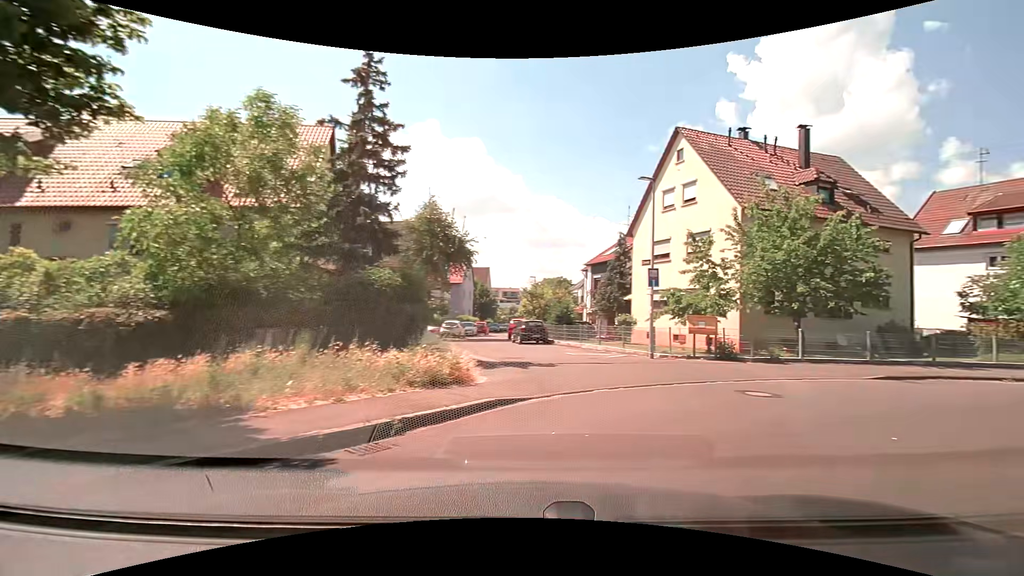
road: residential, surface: asphalt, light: Day
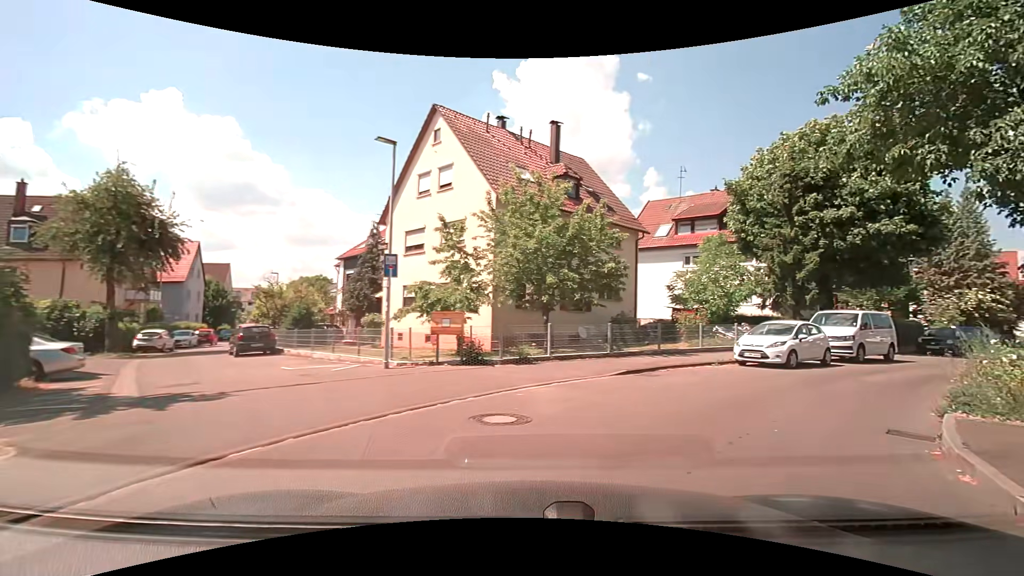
(+0.9, +3.7) m; +26°
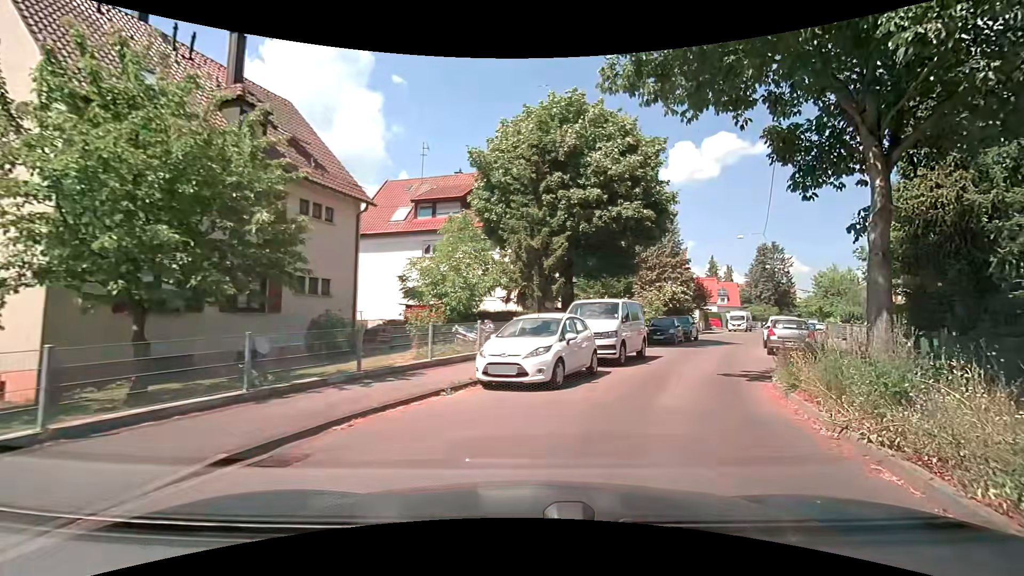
(+2.1, +7.4) m; +28°
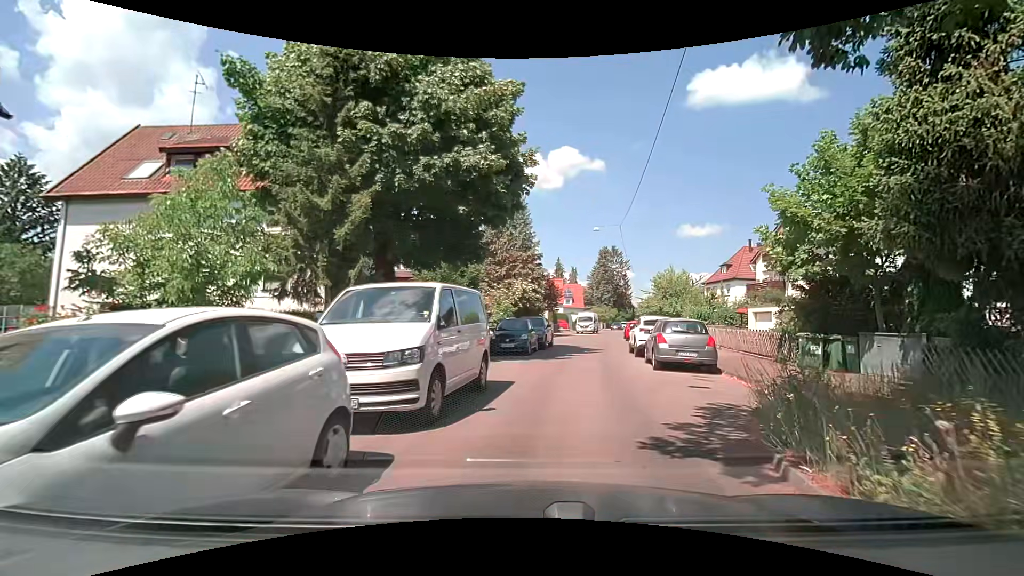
(+1.4, +7.8) m; +17°
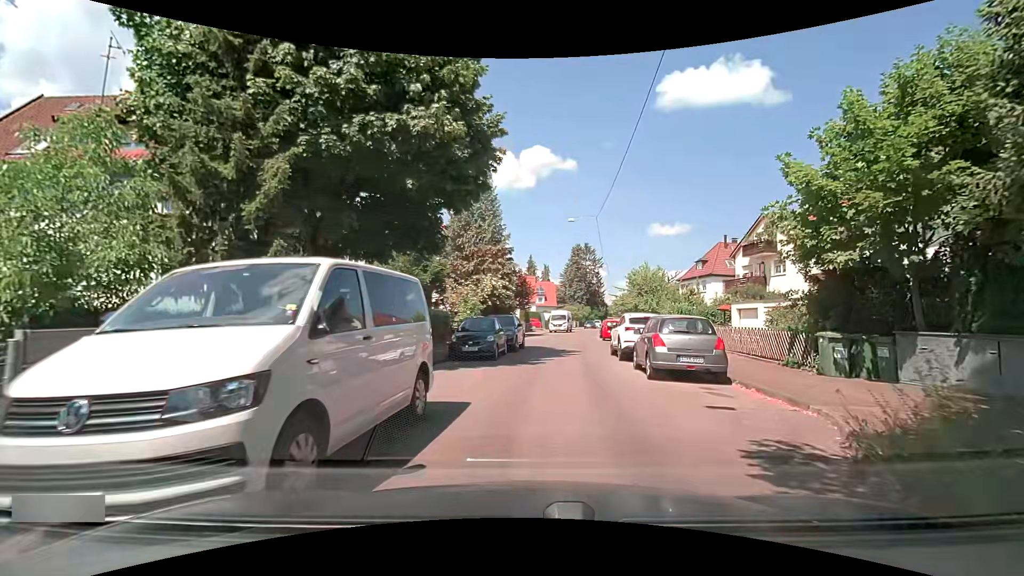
(+0.1, +3.0) m; +4°
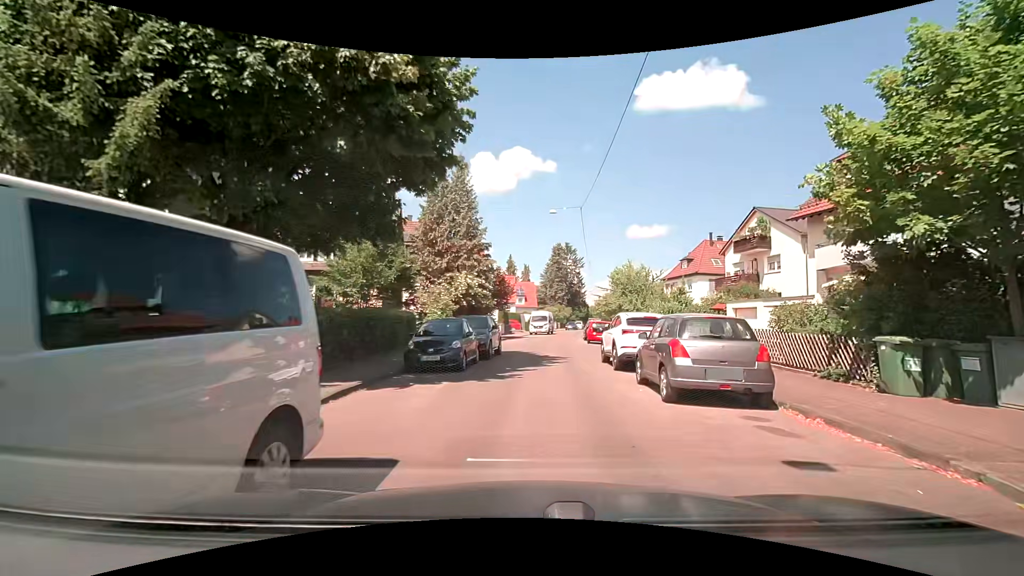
(+0.1, +3.2) m; +2°
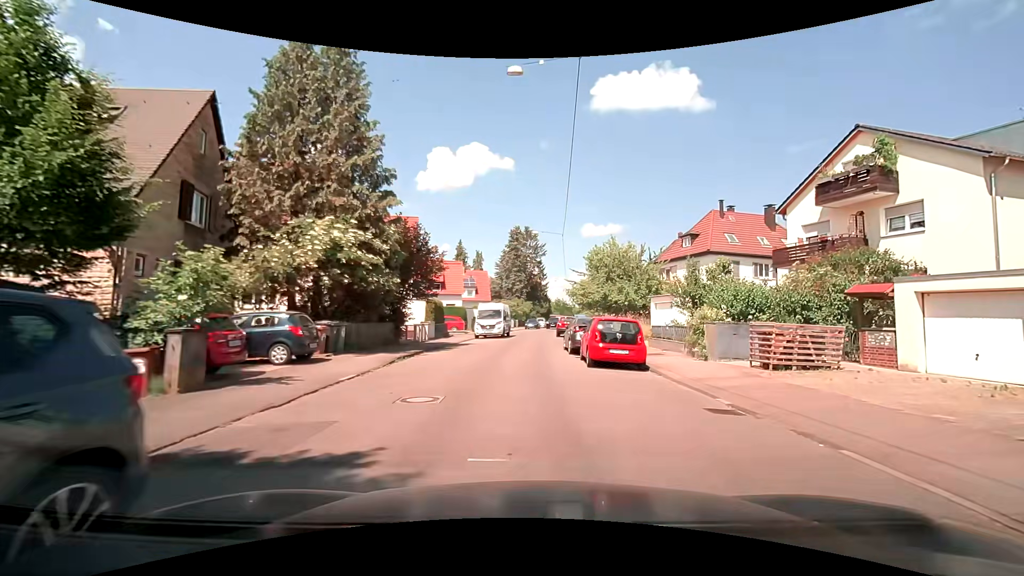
(+1.0, +17.8) m; +6°
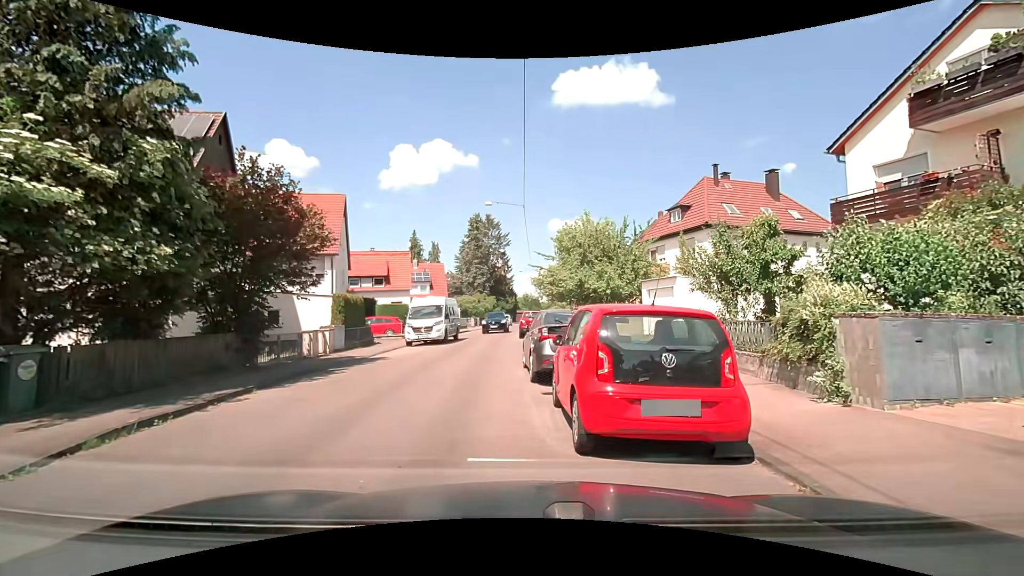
(+0.8, +8.9) m; +4°
